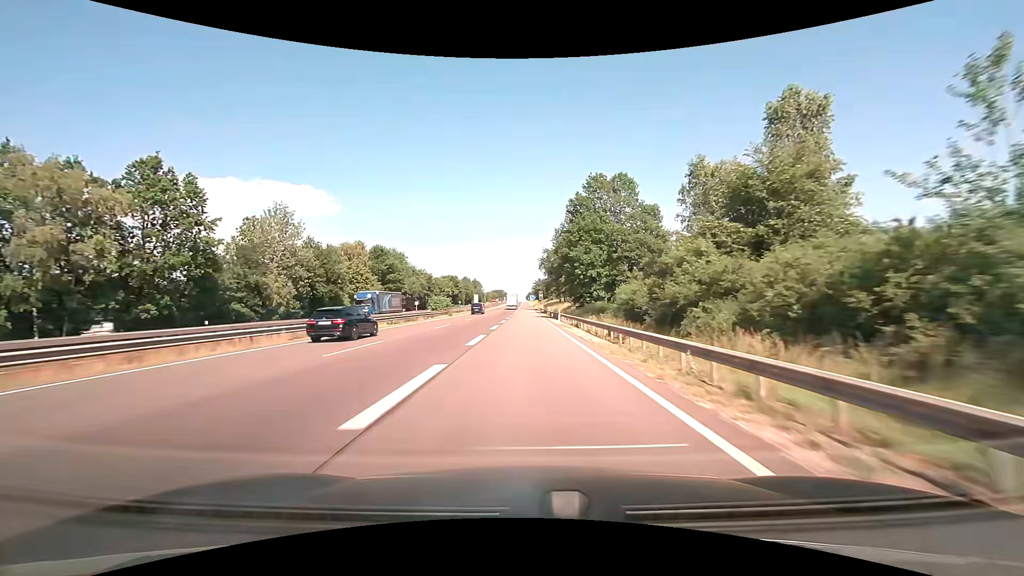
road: motorway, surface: asphalt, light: Day
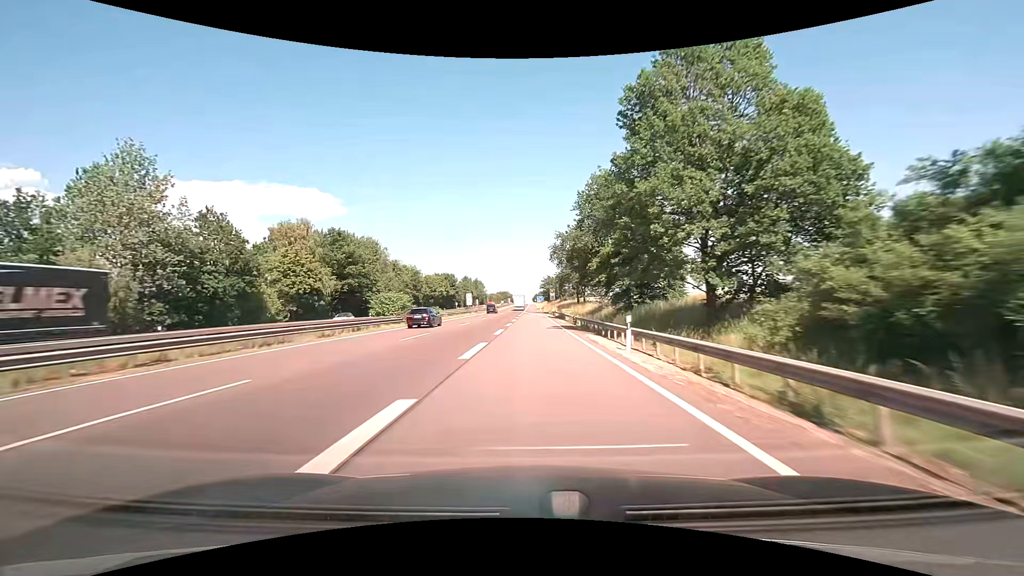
(-0.2, +28.5) m; -1°
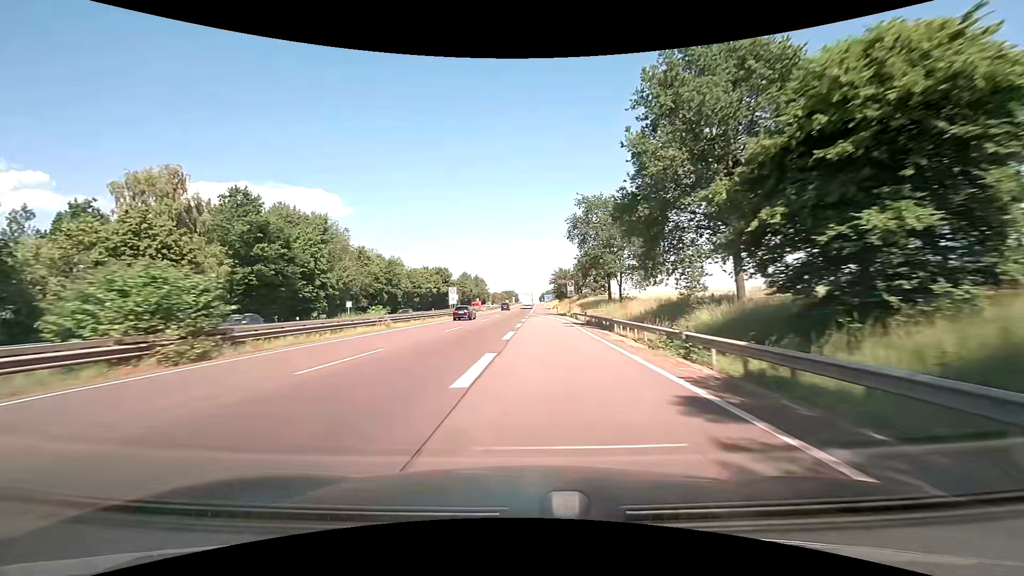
(-0.2, +29.1) m; -1°
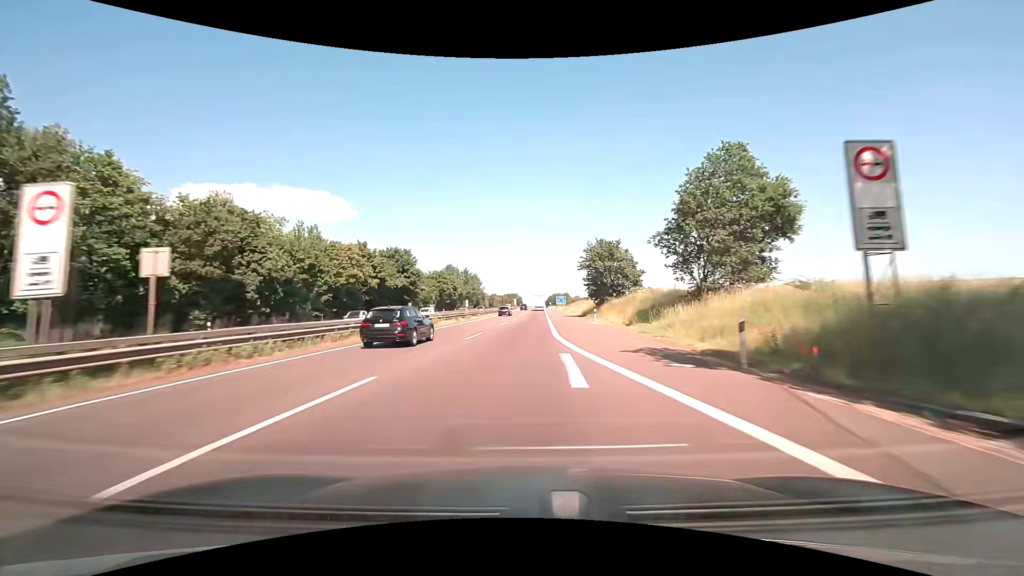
(-0.4, +60.6) m; -1°
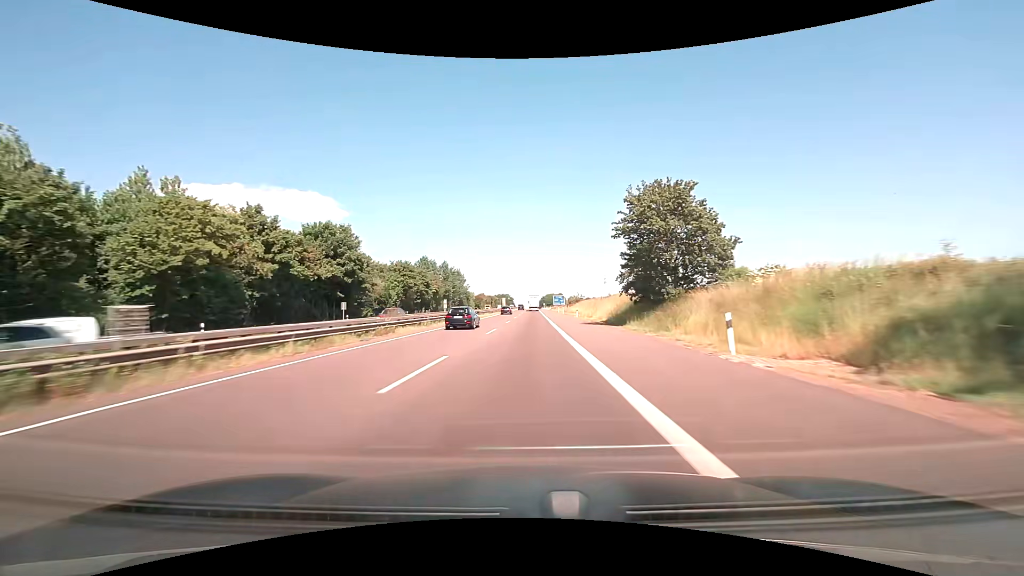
(+0.3, +31.3) m; +1°
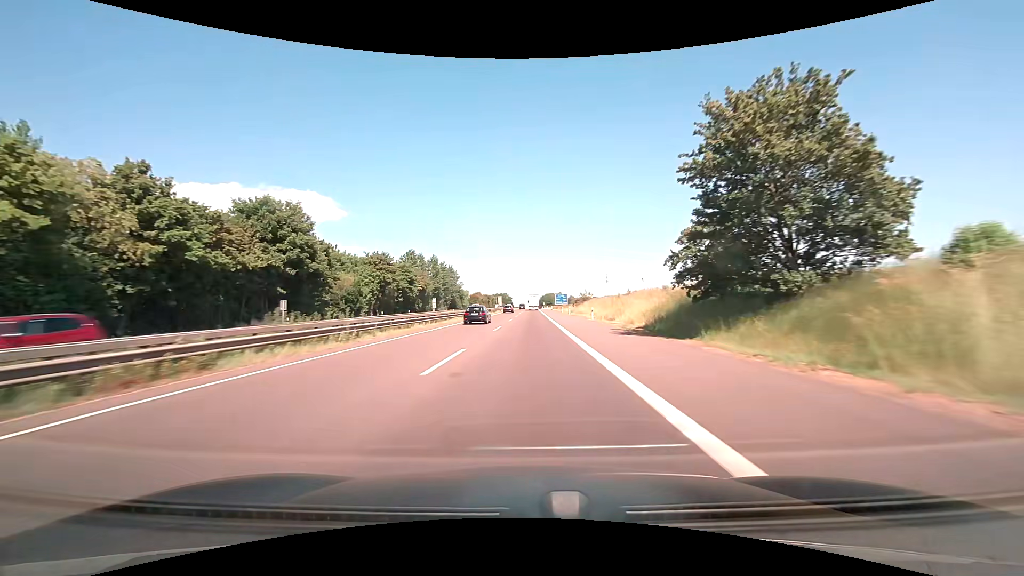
(0.0, +15.9) m; 0°
